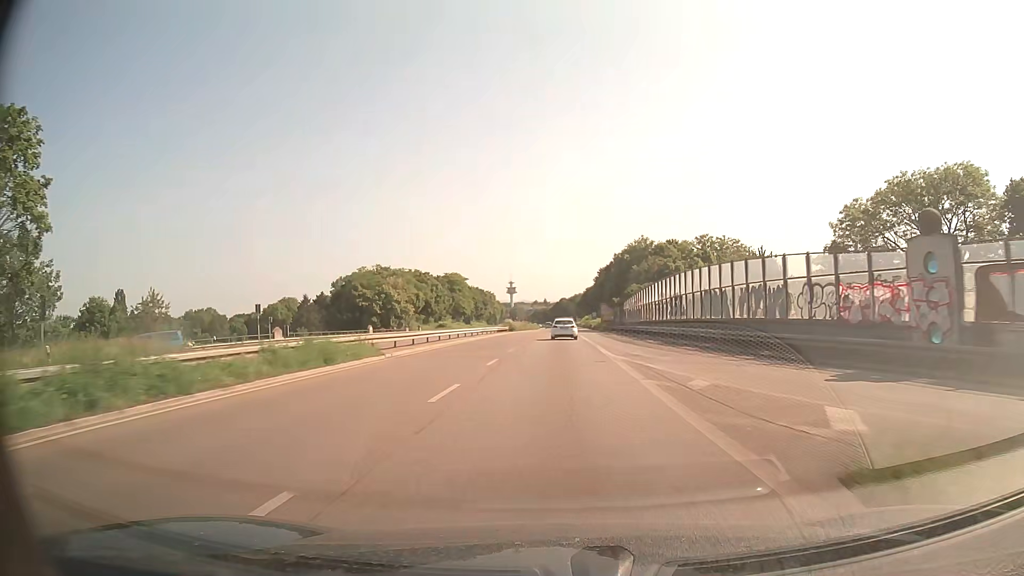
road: trunk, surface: asphalt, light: Day
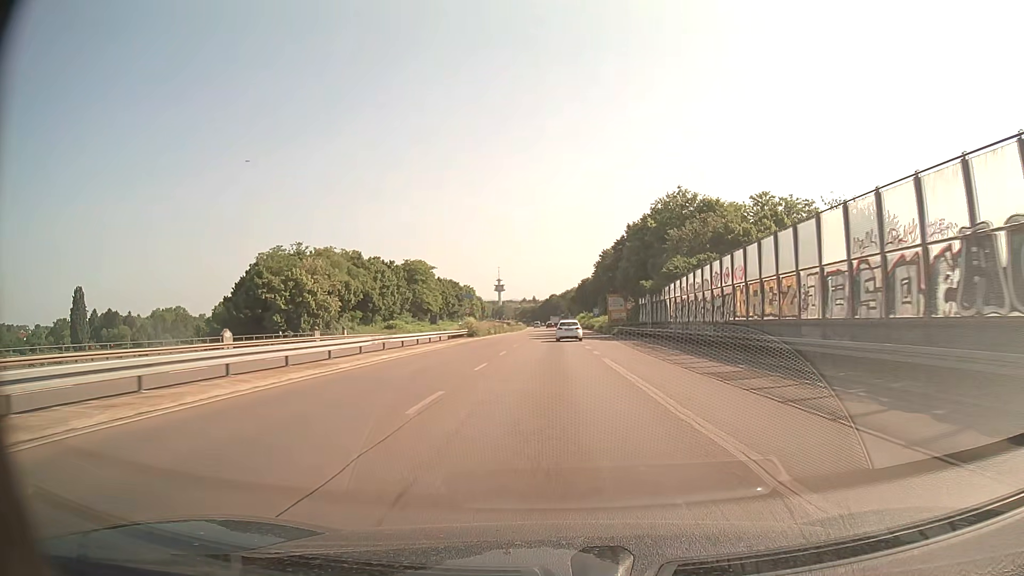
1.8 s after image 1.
(+0.3, +36.9) m; +1°
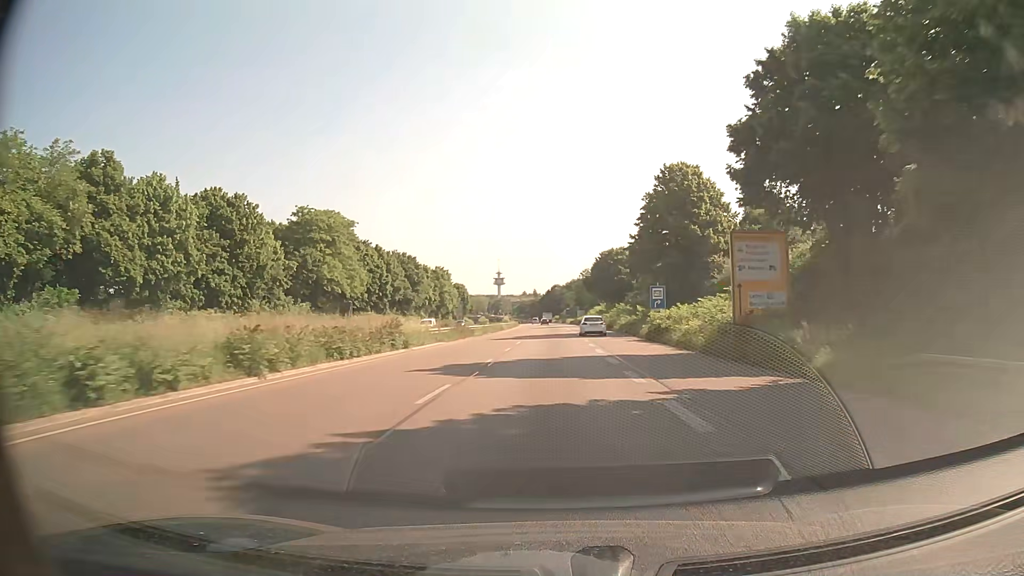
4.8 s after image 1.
(+0.1, +61.9) m; 0°
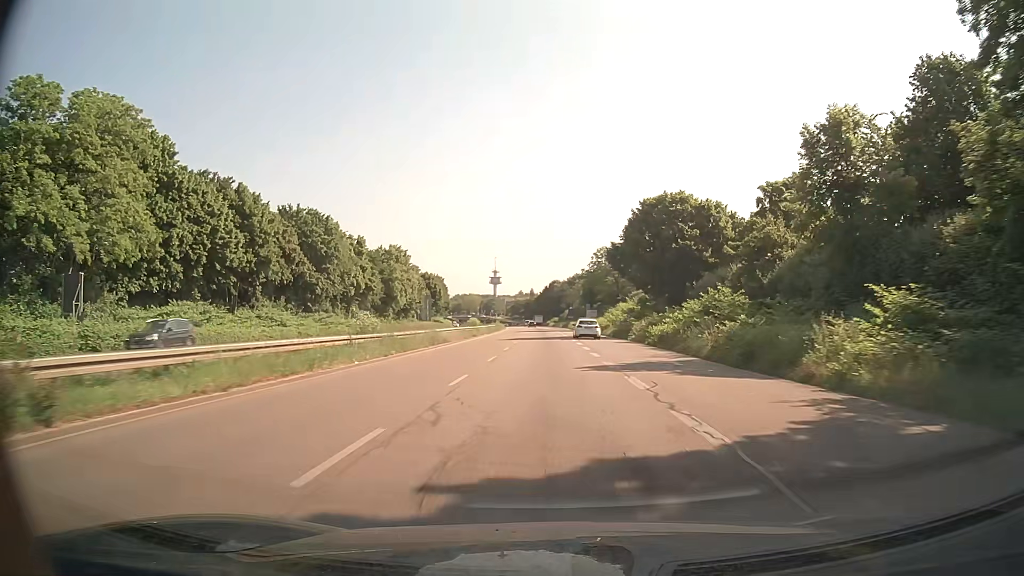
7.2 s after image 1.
(-0.1, +50.0) m; 0°
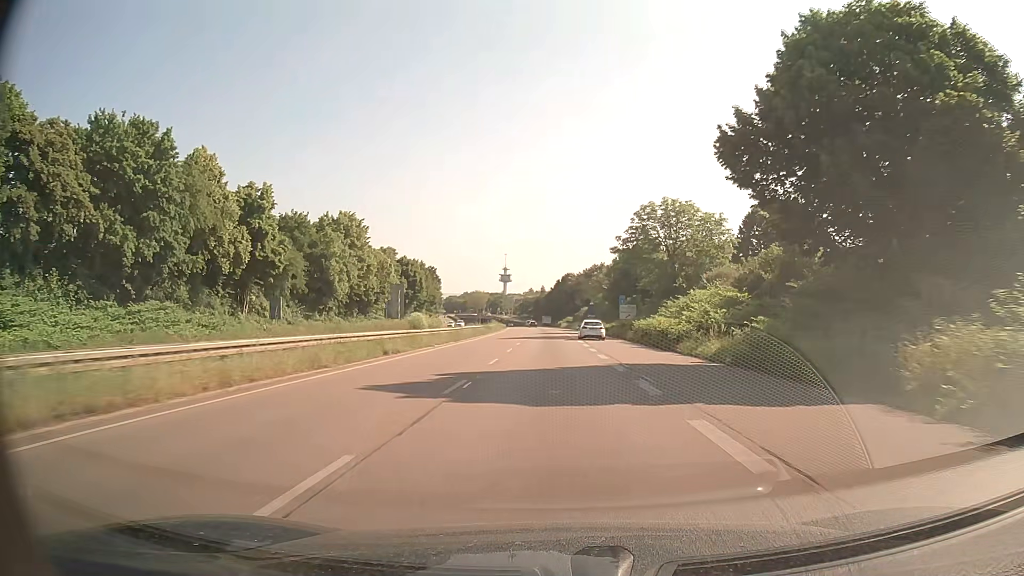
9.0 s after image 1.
(-0.2, +37.6) m; -1°
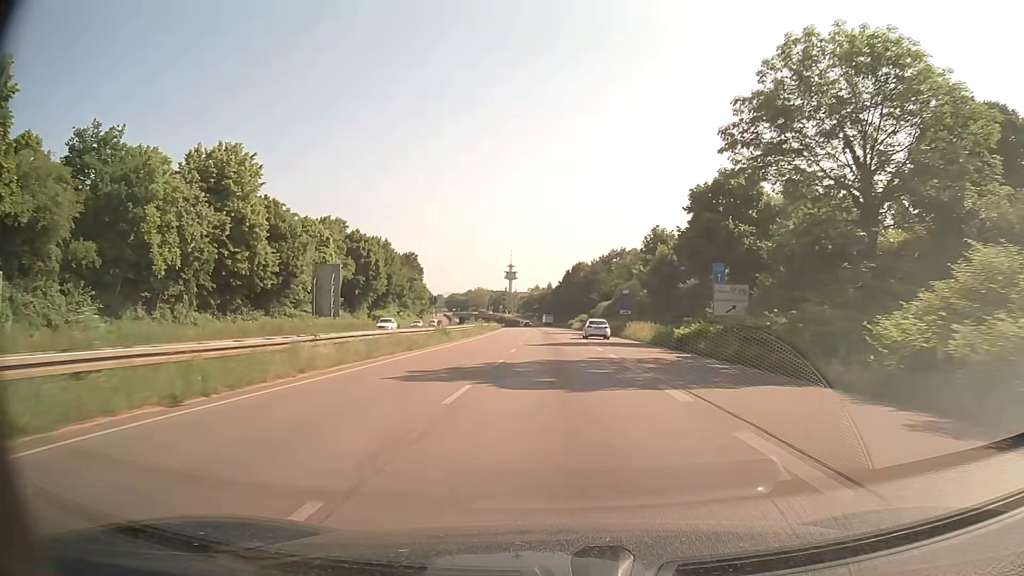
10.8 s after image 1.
(-0.3, +37.6) m; -1°
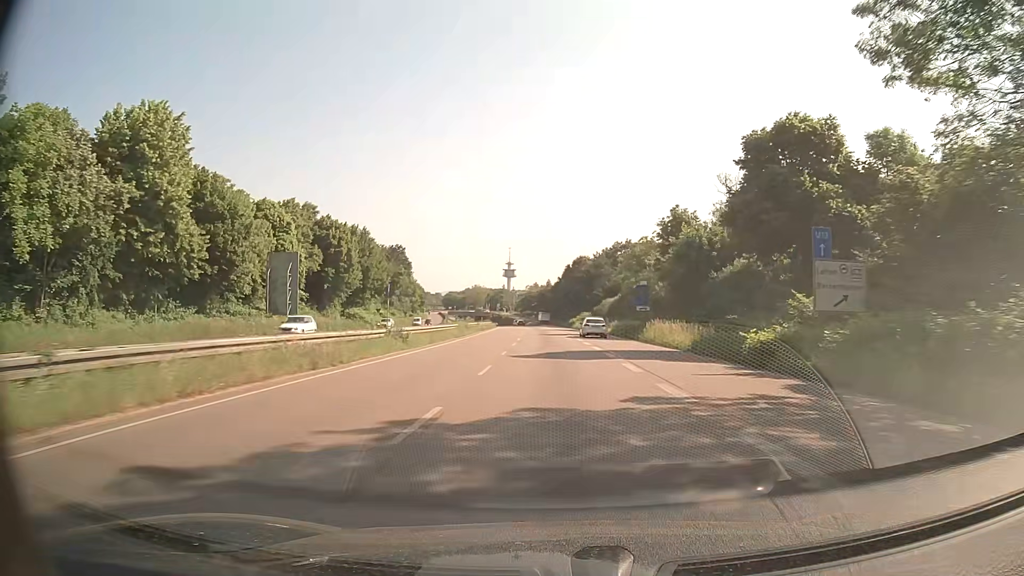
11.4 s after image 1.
(0.0, +12.6) m; 0°
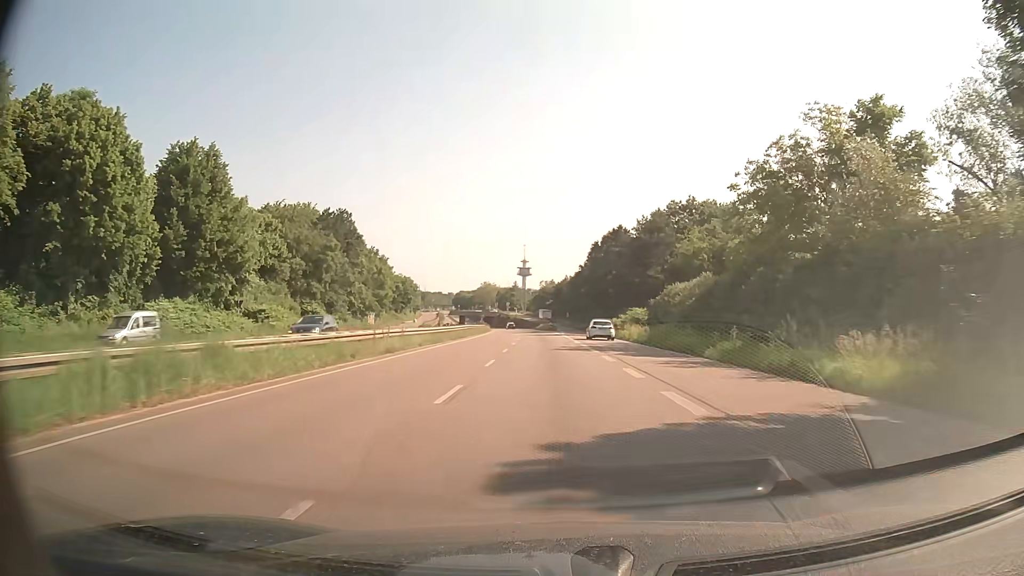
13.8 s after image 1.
(-0.6, +50.2) m; -2°
(0, +10) (0, +20) (0, +30) (0, +40) (-1, +50) (-1, +60) (-1, +70) (-1, +80) (-2, +90) (-2, +100) m
